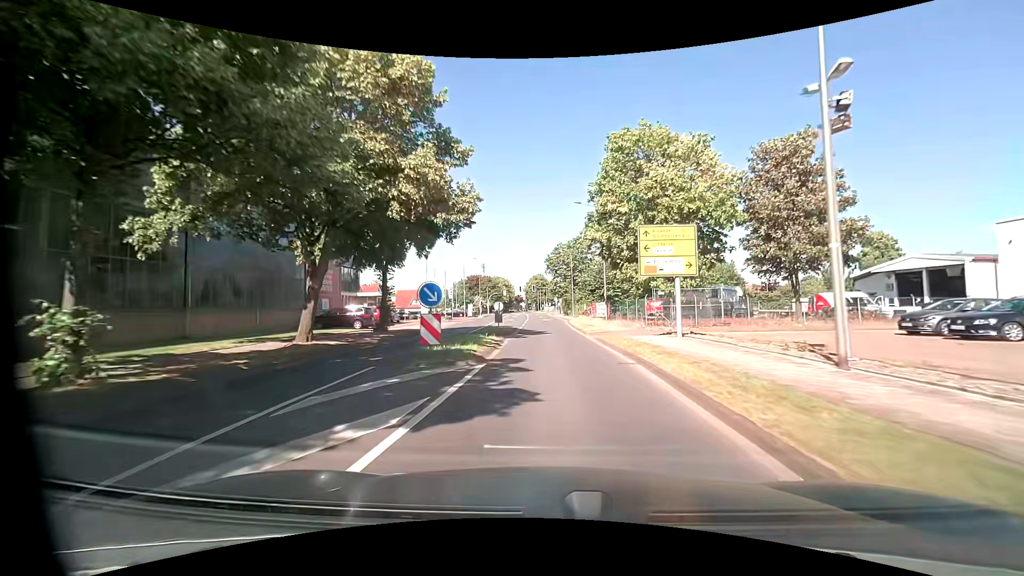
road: tertiary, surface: asphalt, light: Day
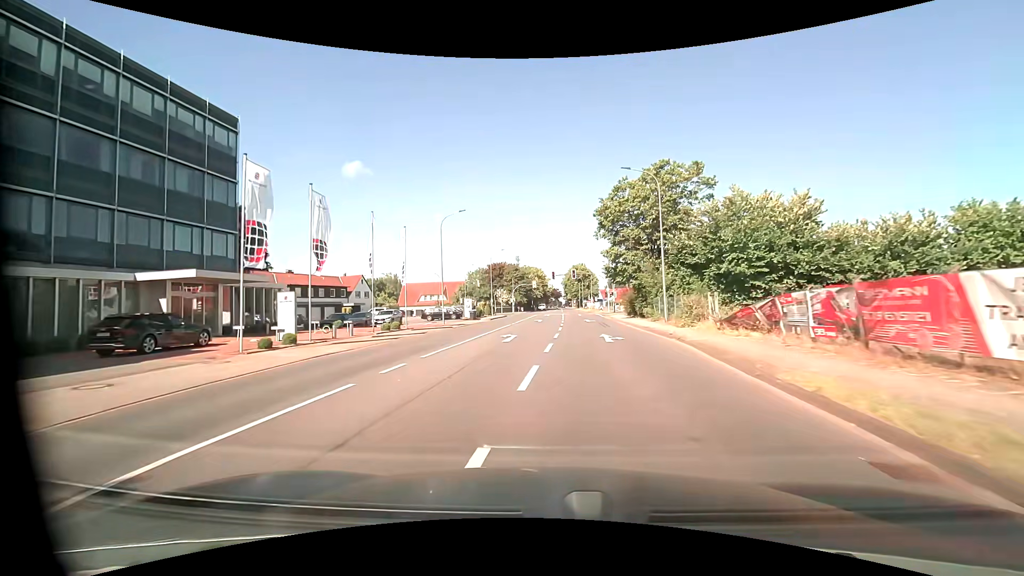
(-0.6, +37.6) m; -4°
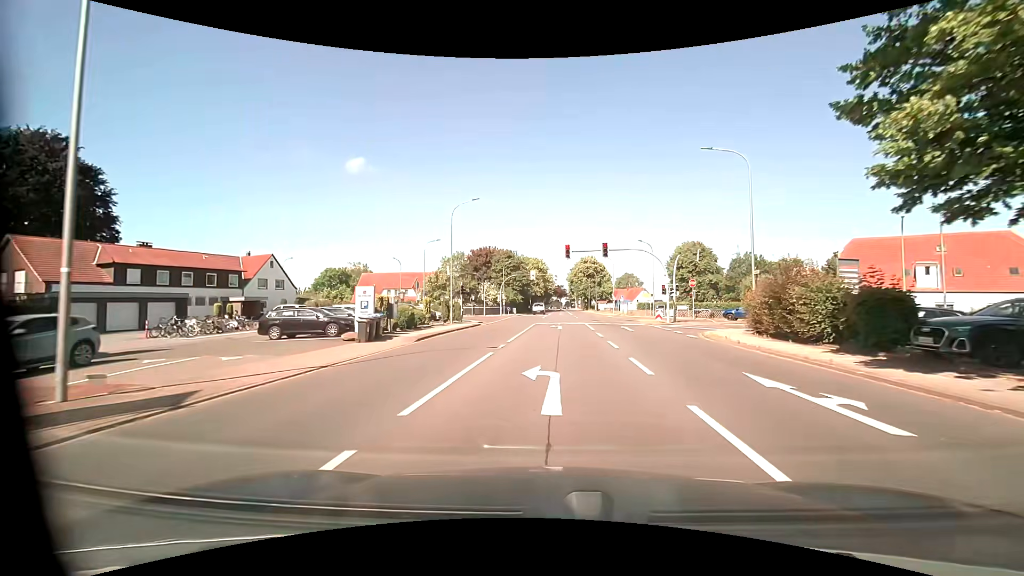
(-0.7, +33.6) m; 0°
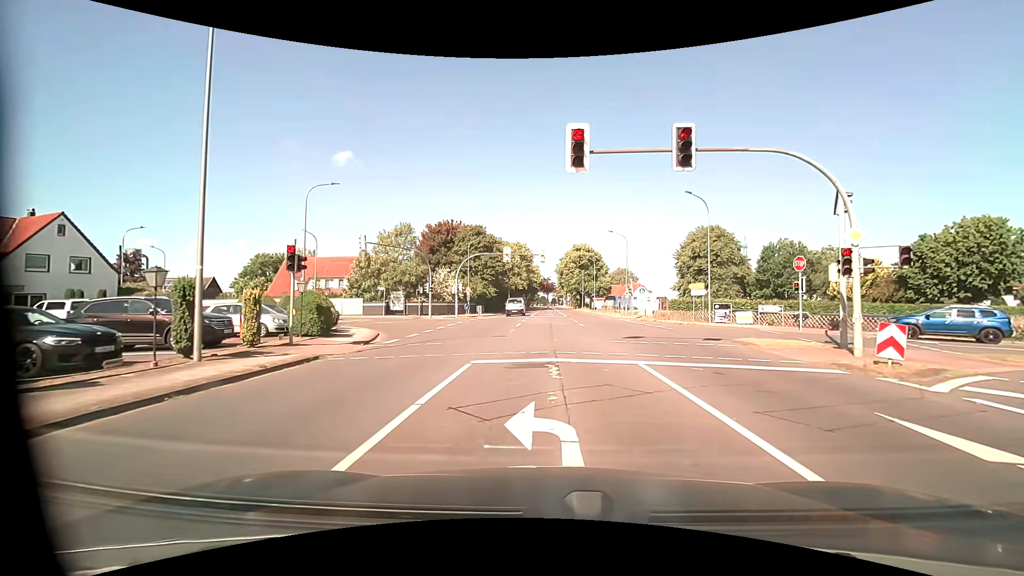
(+0.4, +25.8) m; +1°
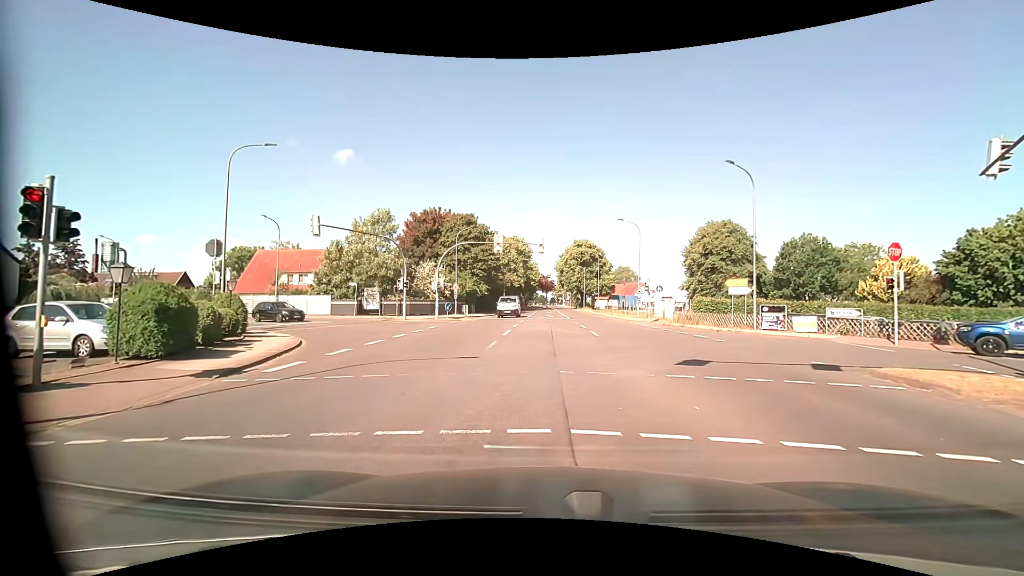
(0.0, +7.5) m; +2°
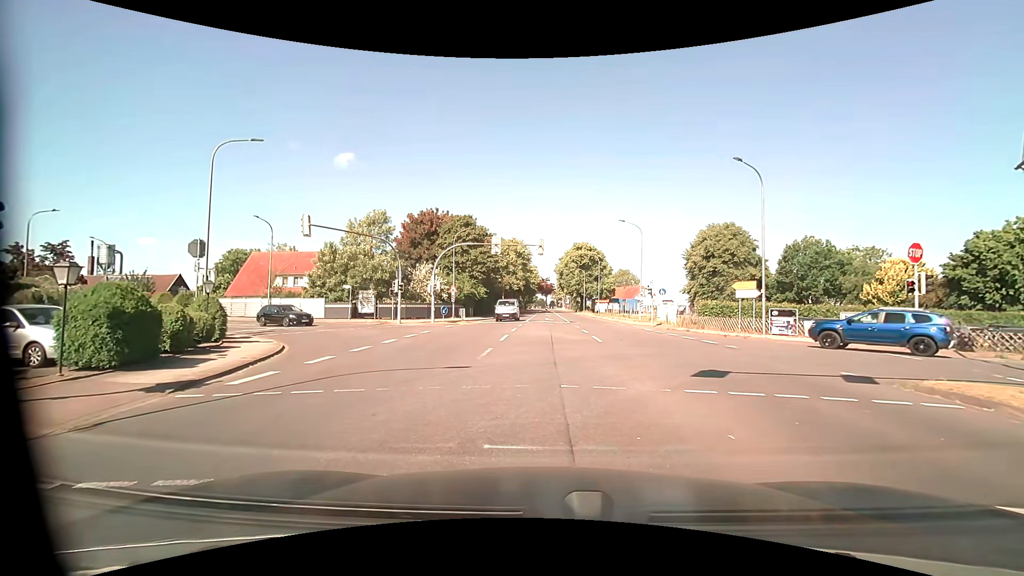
(0.0, +1.1) m; -1°
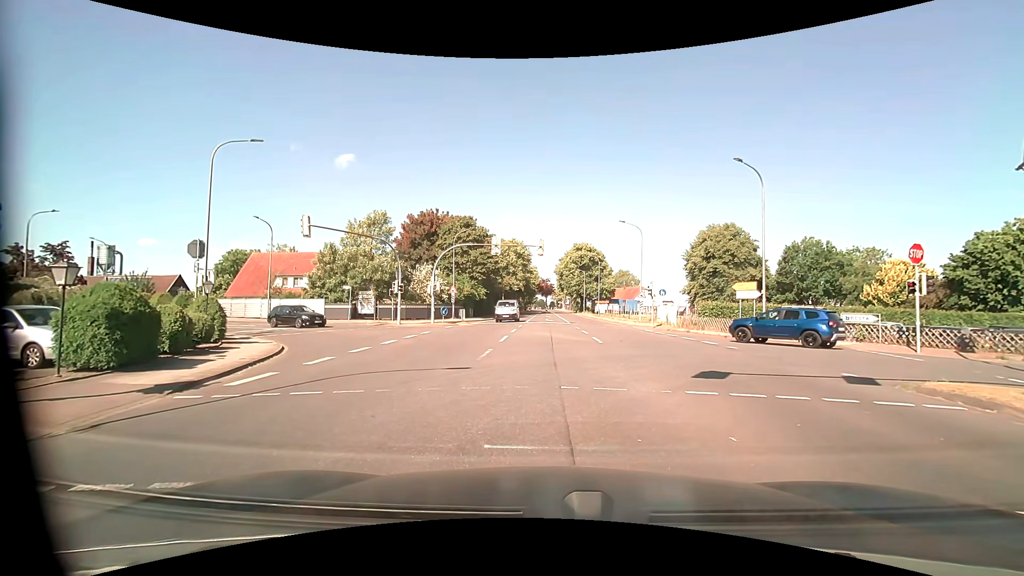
(0.0, +0.1) m; 0°
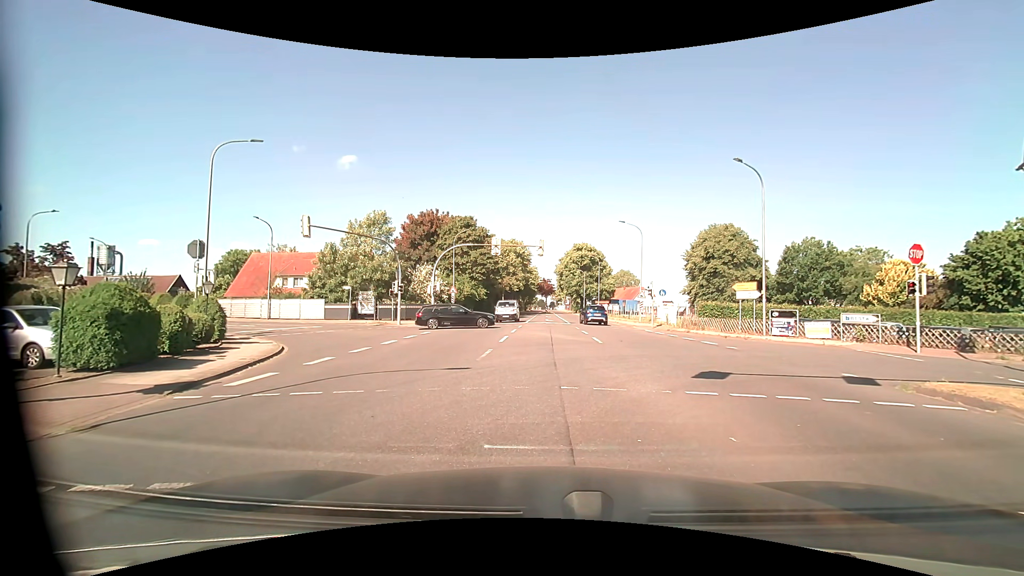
(0.0, +0.1) m; 0°
(0, +10) (-1, +20) (-6, +29) (-13, +35) (-22, +40) (-30, +45) (-39, +50) (-49, +53) (-58, +56) (-68, +59) m
